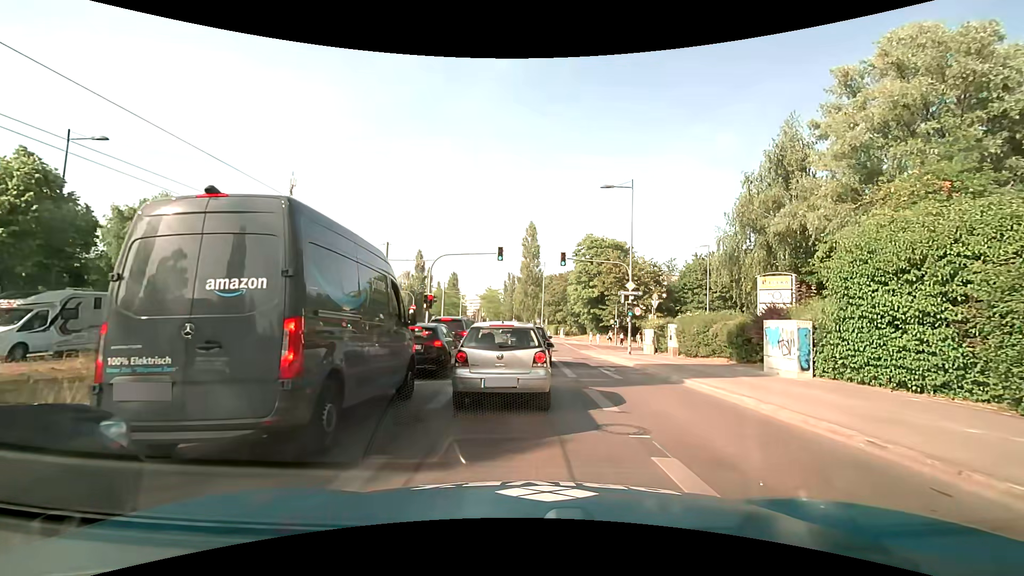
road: secondary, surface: asphalt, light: Day
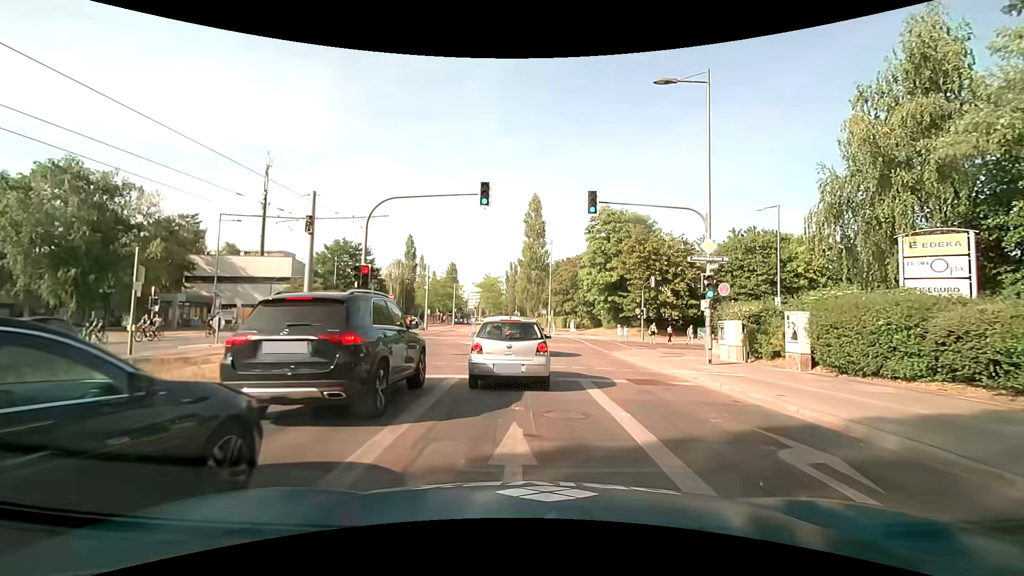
(-0.1, +12.9) m; 0°
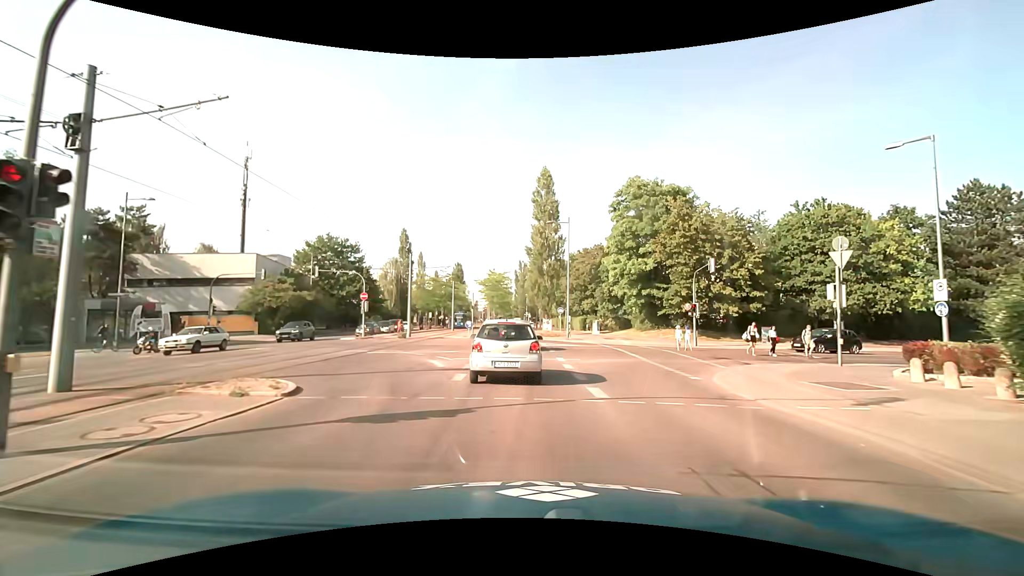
(-0.2, +12.6) m; -2°
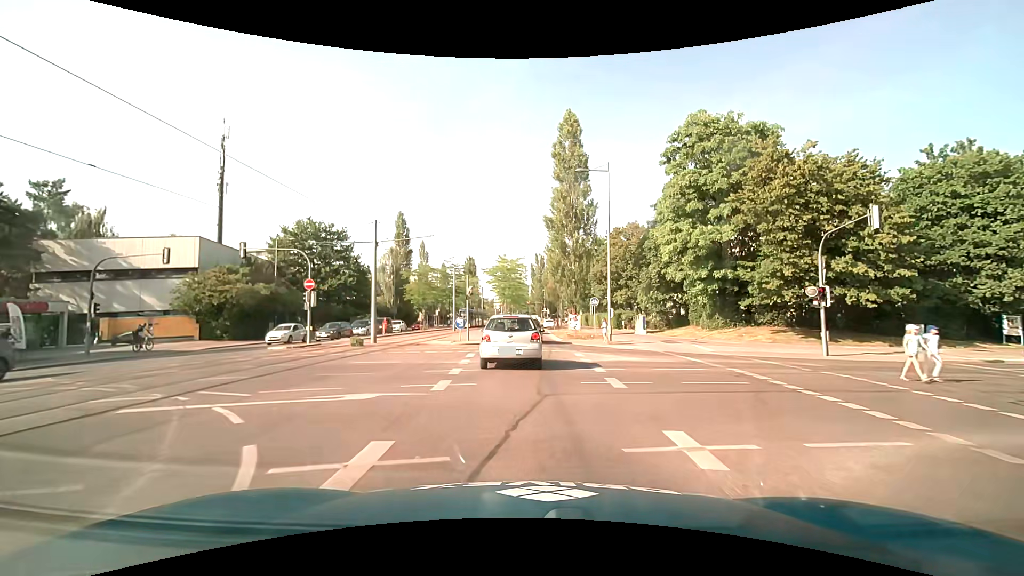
(-0.1, +14.0) m; -1°
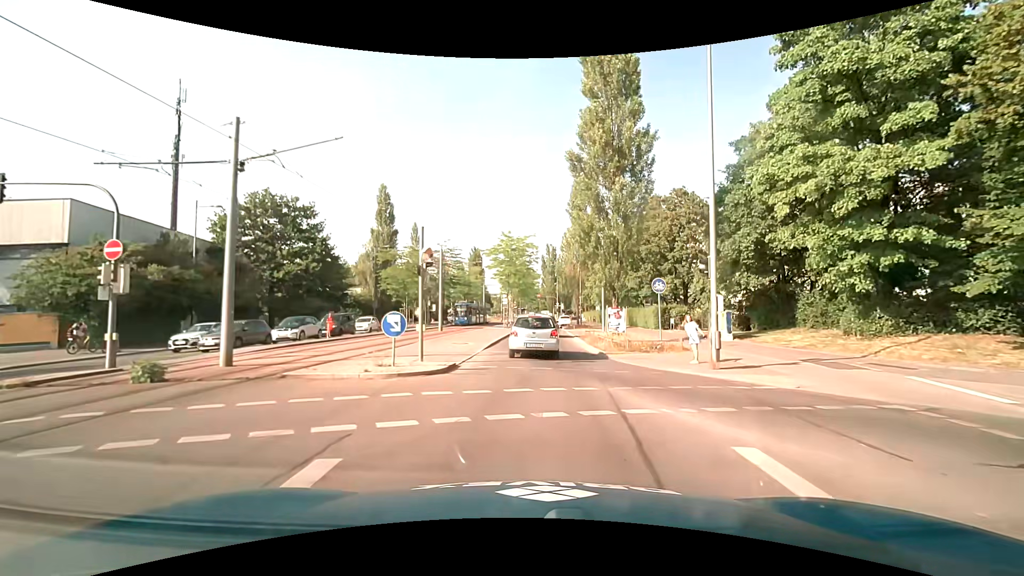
(-0.3, +14.9) m; -2°
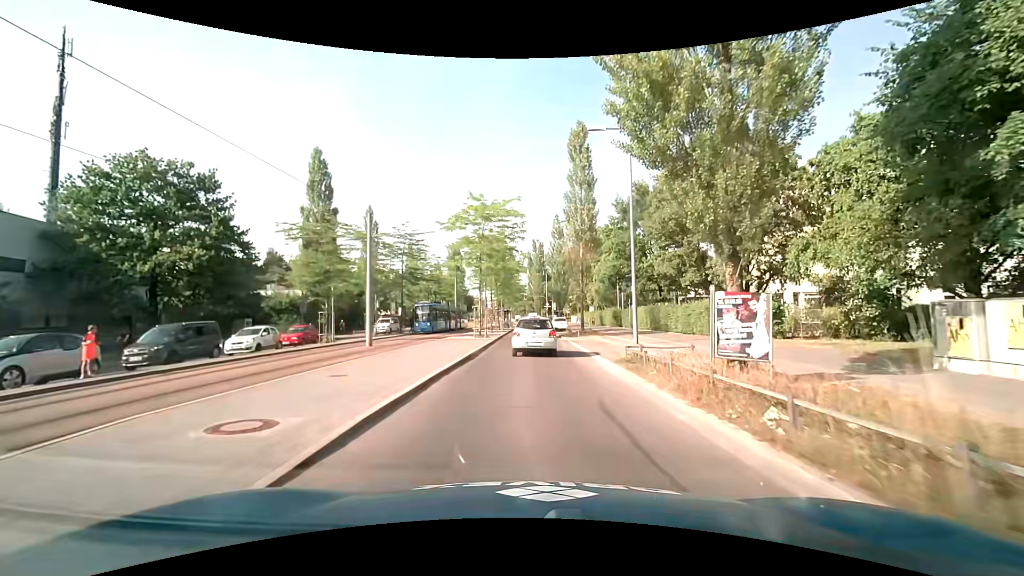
(+0.2, +16.0) m; +1°
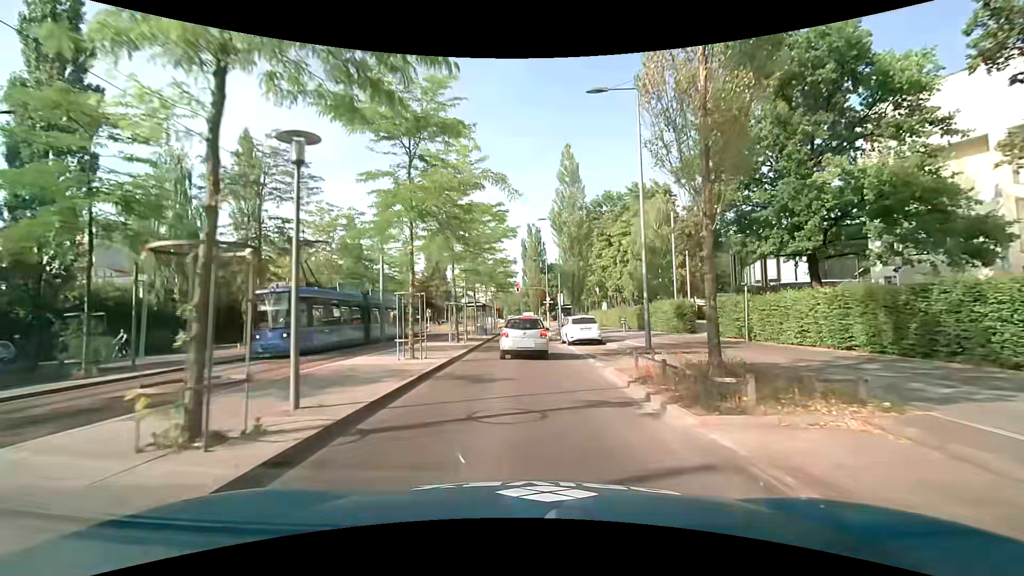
(+0.6, +27.0) m; +2°
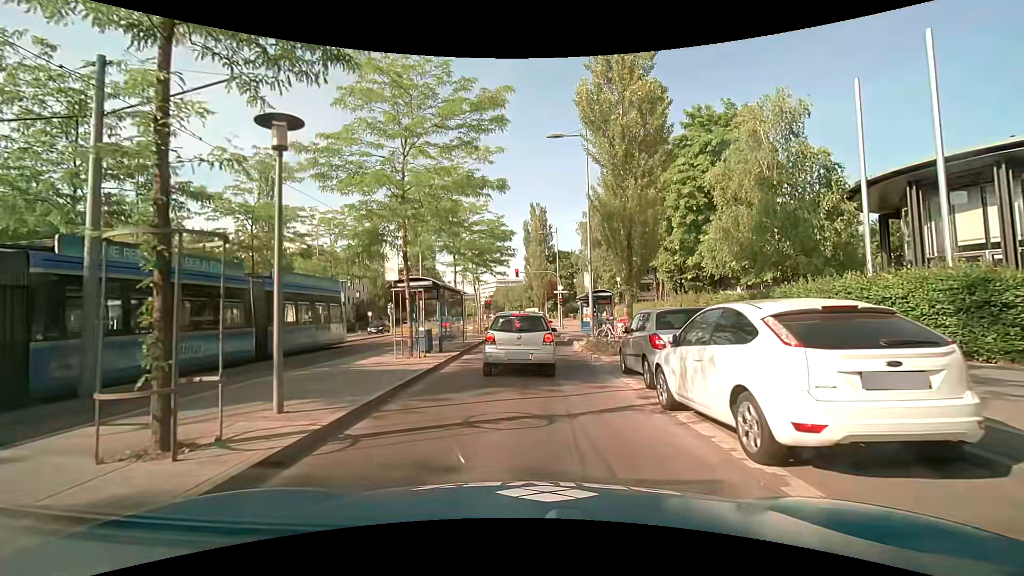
(-0.2, +20.0) m; -1°
(0, +10) (0, +20) (0, +30) (0, +40) (0, +50) (-1, +60) (-1, +70) (-2, +80) (-3, +90) (-4, +100) m
